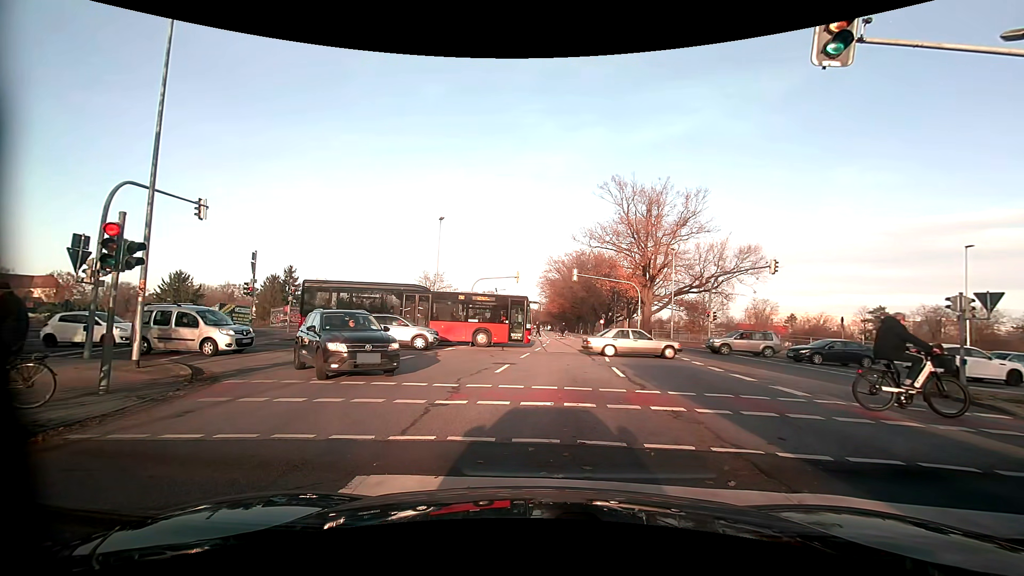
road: primary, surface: asphalt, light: Day
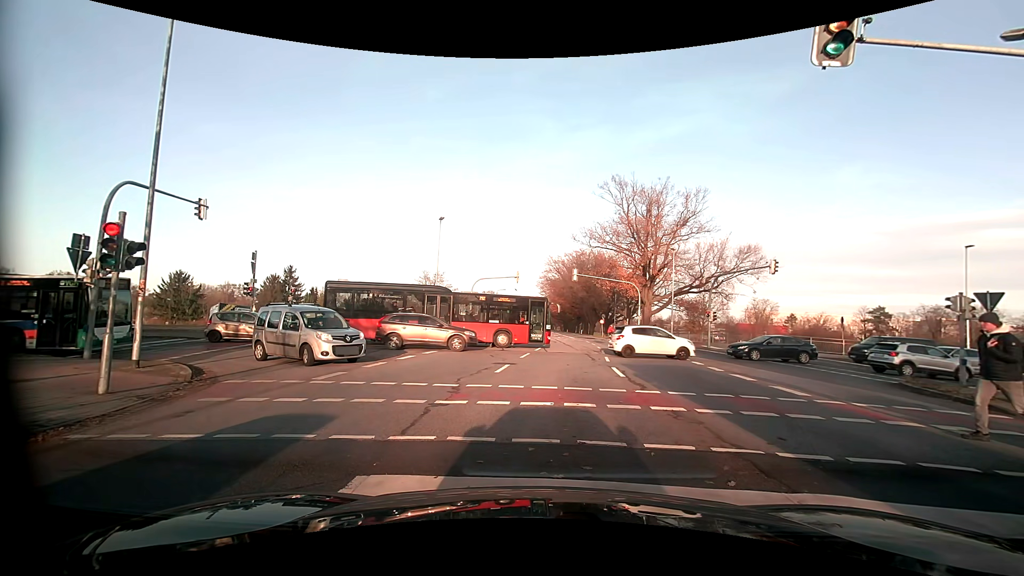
(0.0, 0.0) m; 0°
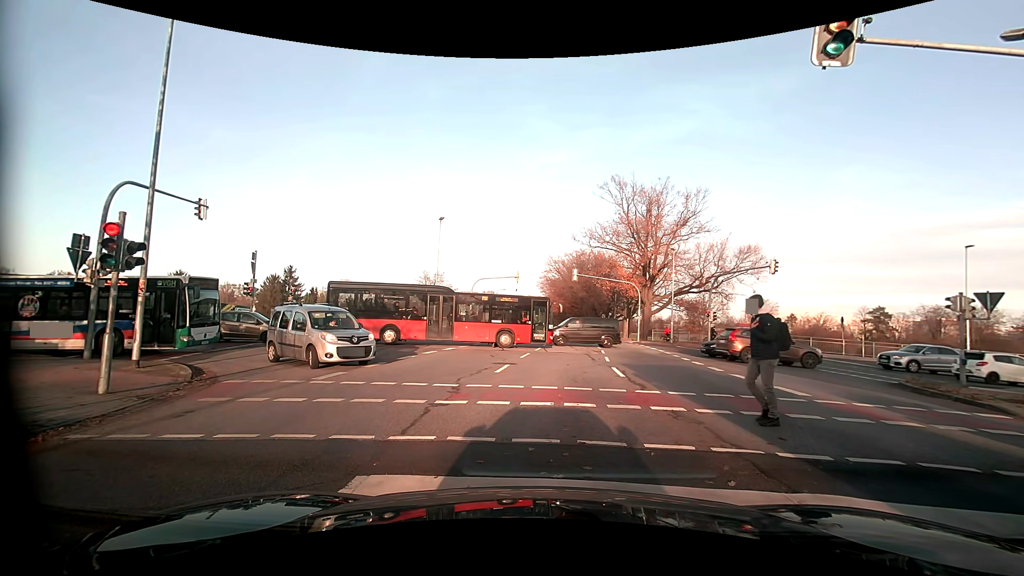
(0.0, 0.0) m; 0°
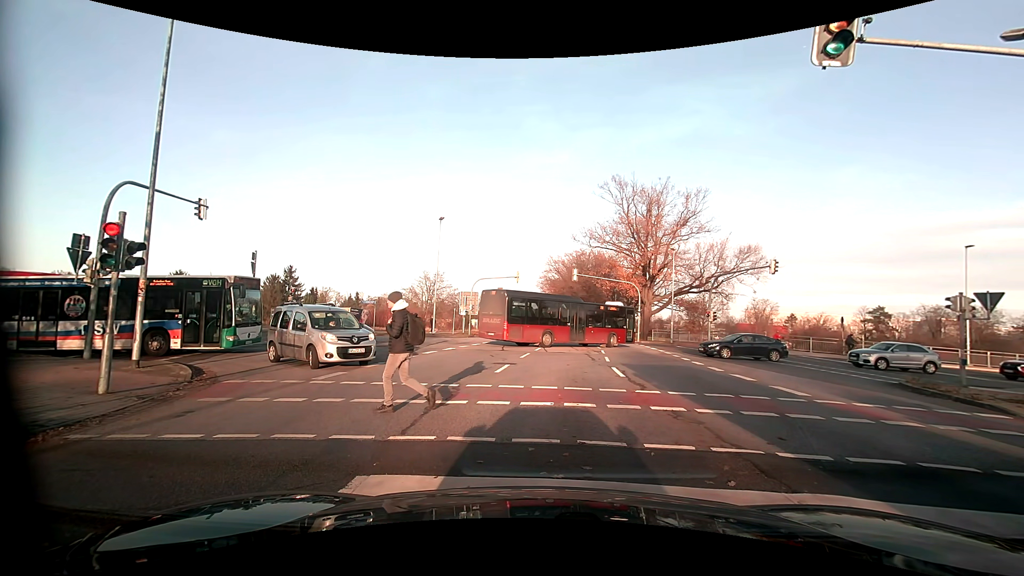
(0.0, 0.0) m; 0°
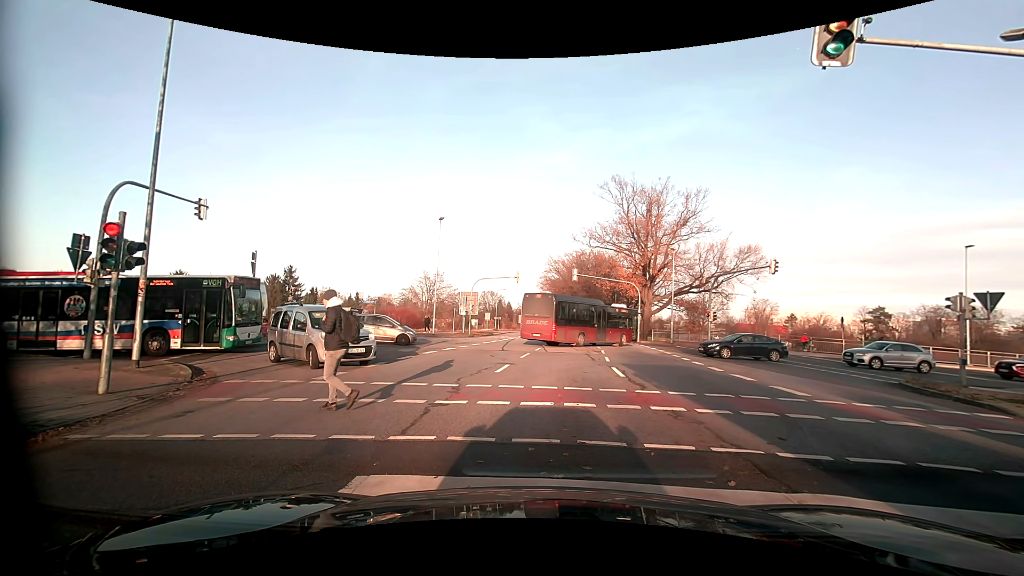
(0.0, 0.0) m; 0°
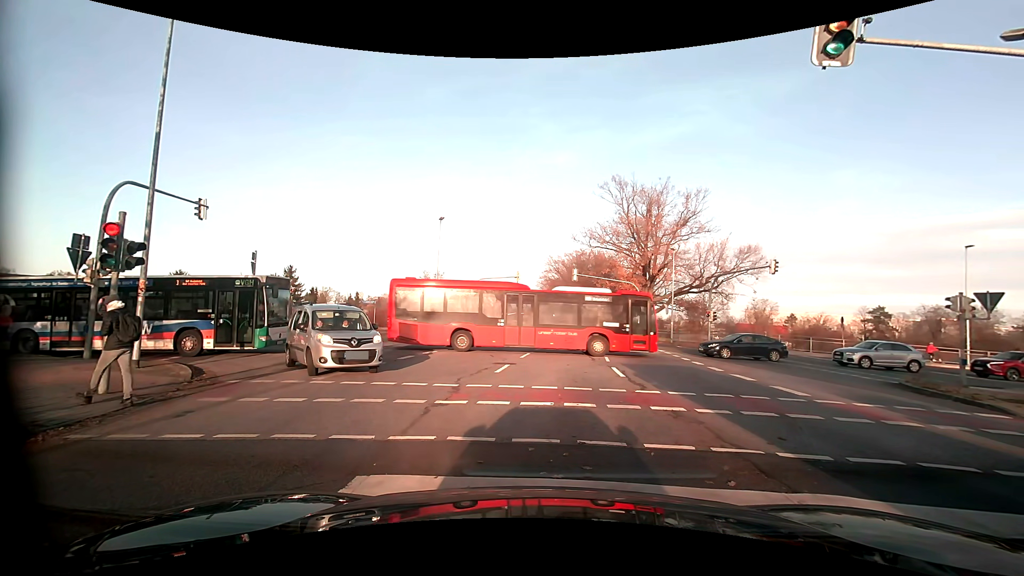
(0.0, 0.0) m; 0°
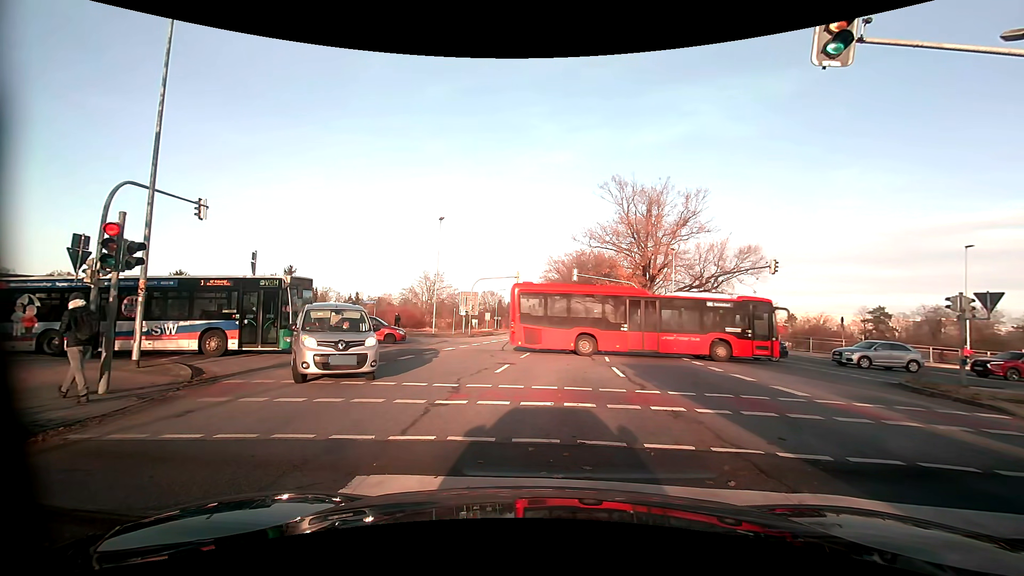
(0.0, 0.0) m; 0°
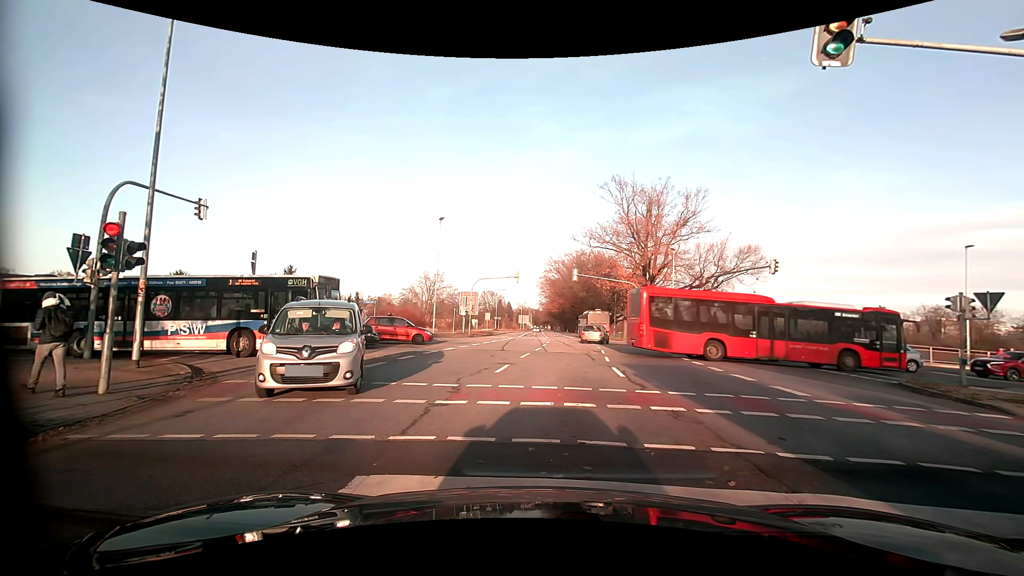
(0.0, 0.0) m; 0°
